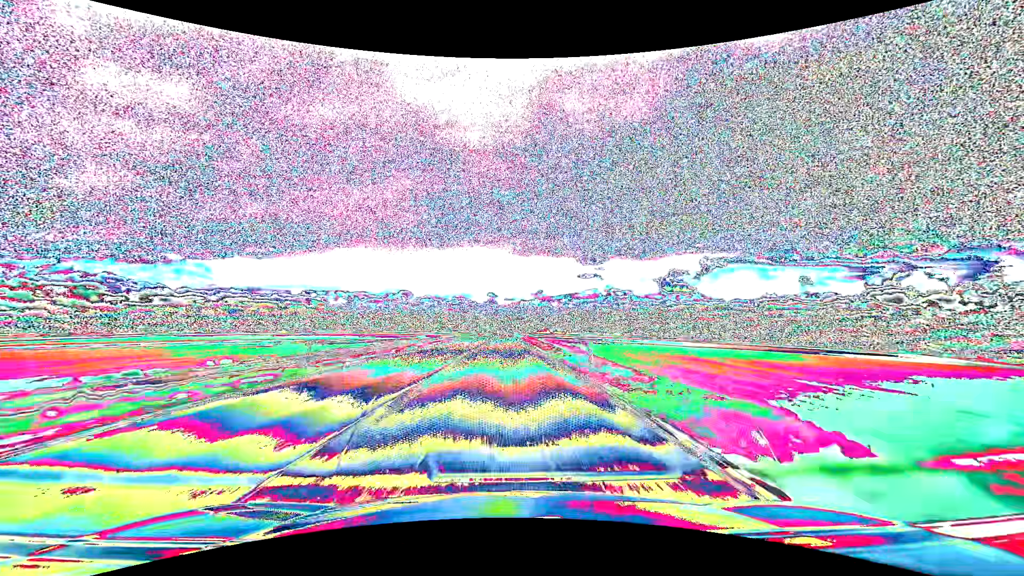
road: primary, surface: asphalt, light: Day
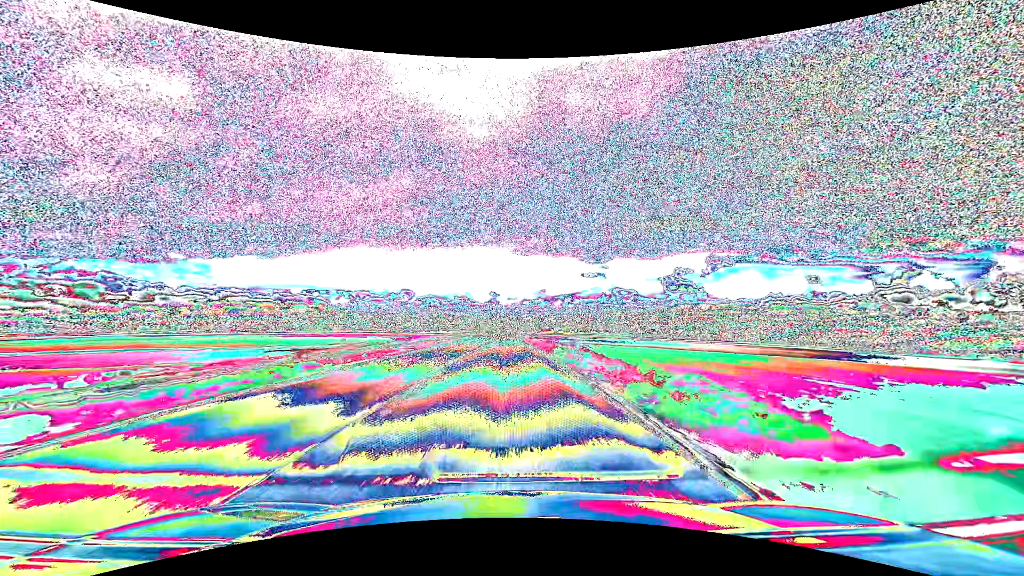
(-0.1, +47.5) m; 0°
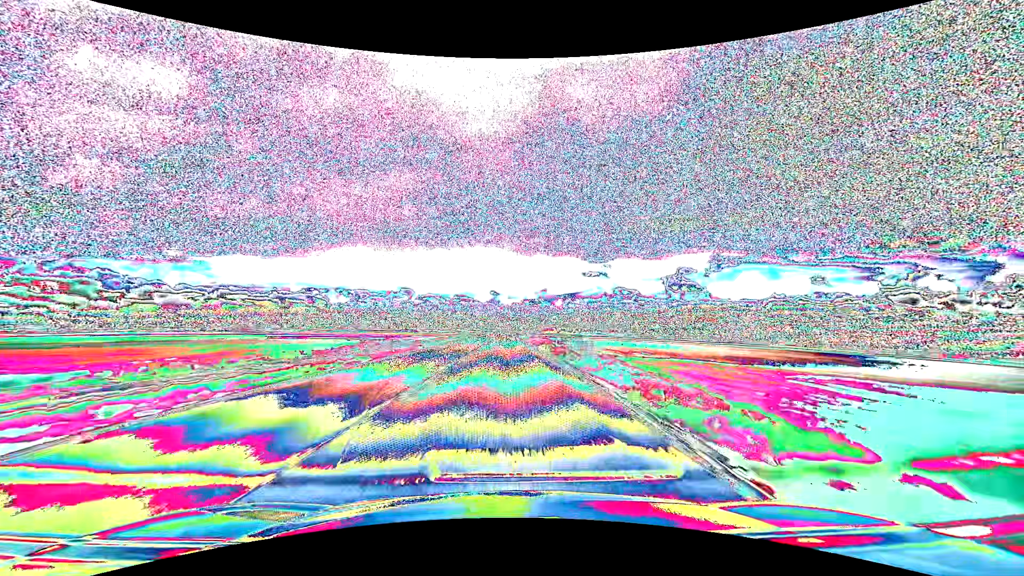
(0.0, +47.5) m; 0°
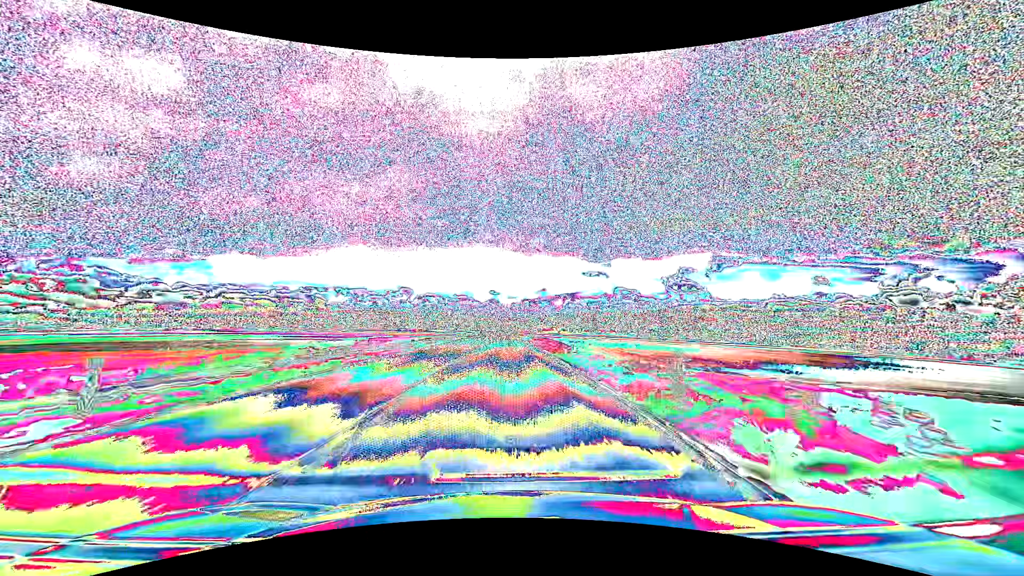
(0.0, +15.9) m; 0°
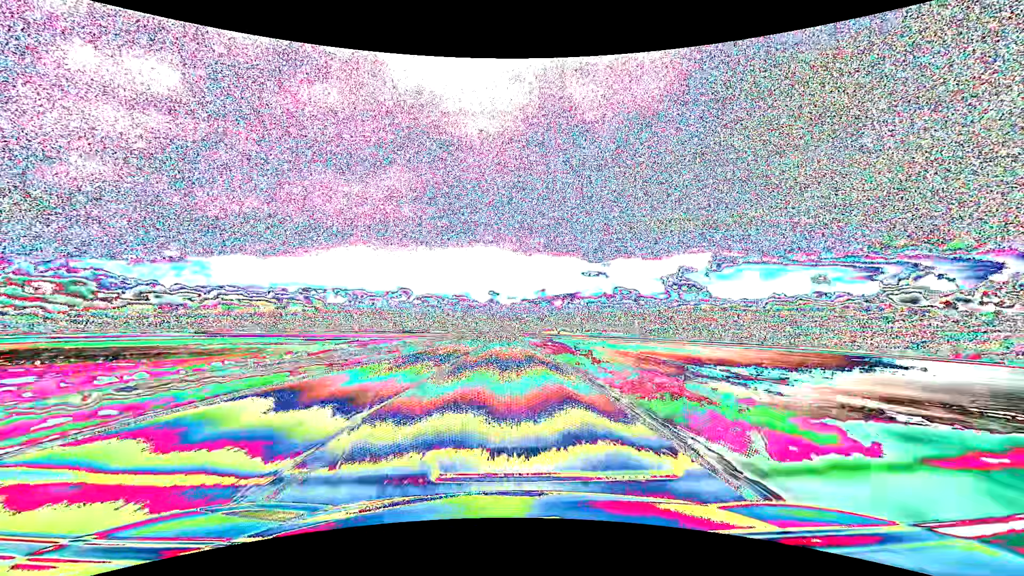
(0.0, +15.9) m; 0°
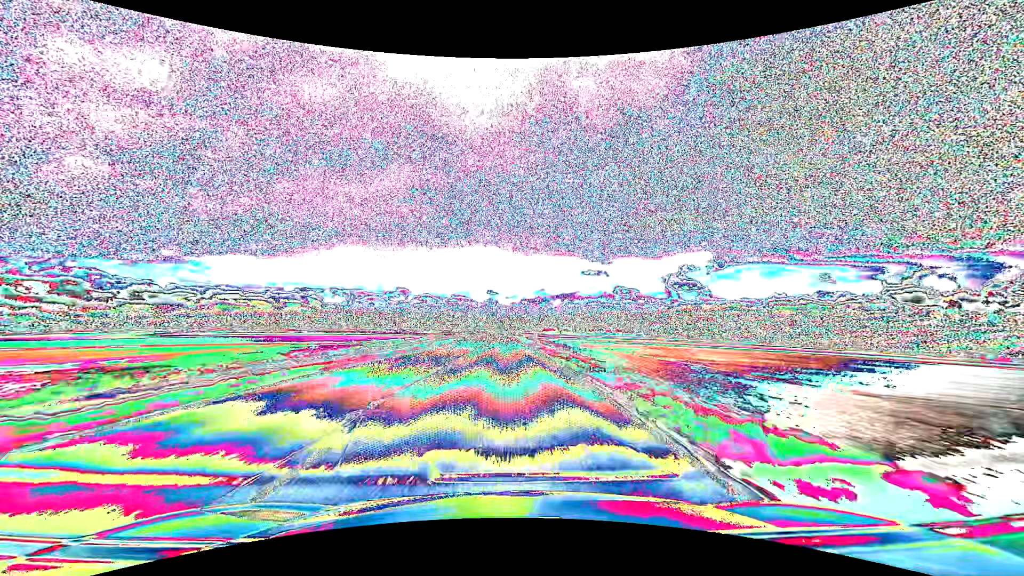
(0.0, +47.6) m; 0°
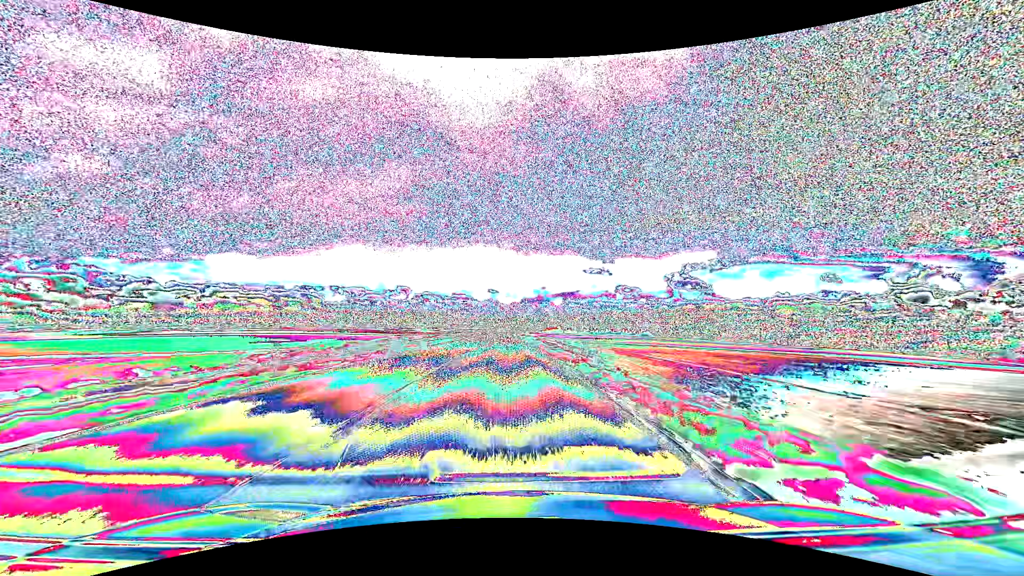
(0.0, +31.7) m; 0°
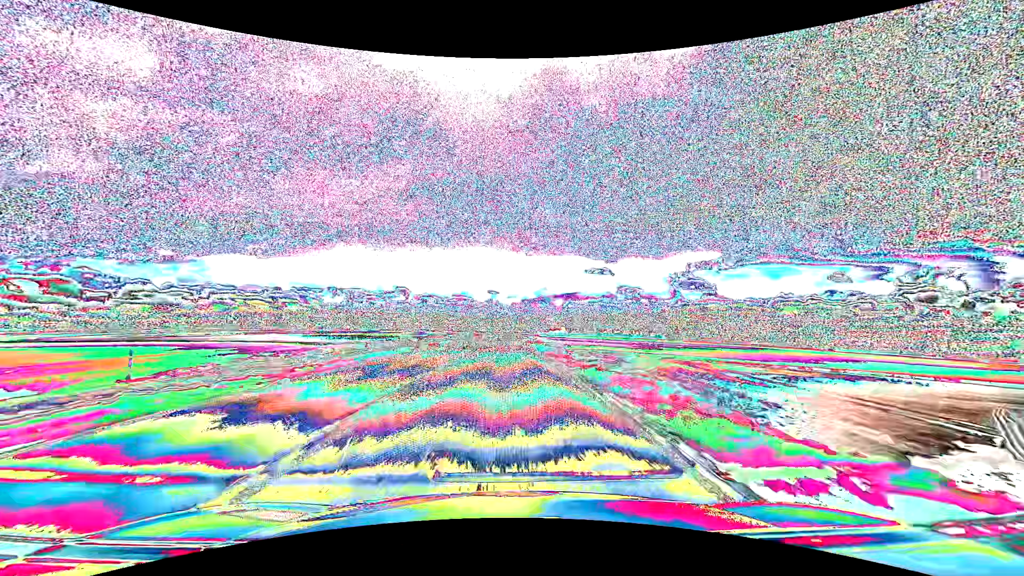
(0.0, +63.4) m; 0°
(0, +10) (0, +20) (0, +30) (0, +40) (0, +50) (0, +60) (0, +70) (0, +80) (0, +90) (0, +100) m
